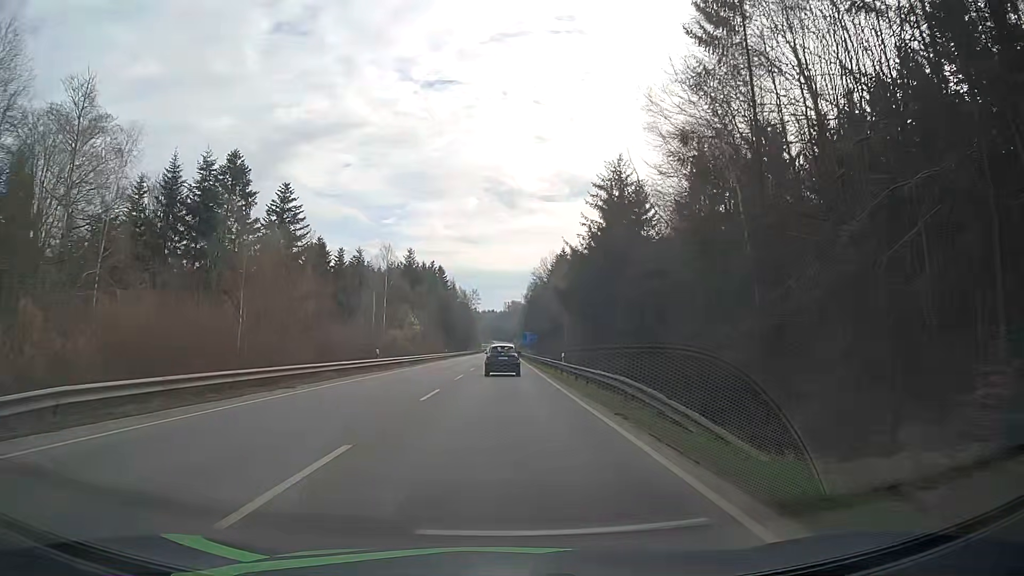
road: secondary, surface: asphalt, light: Day
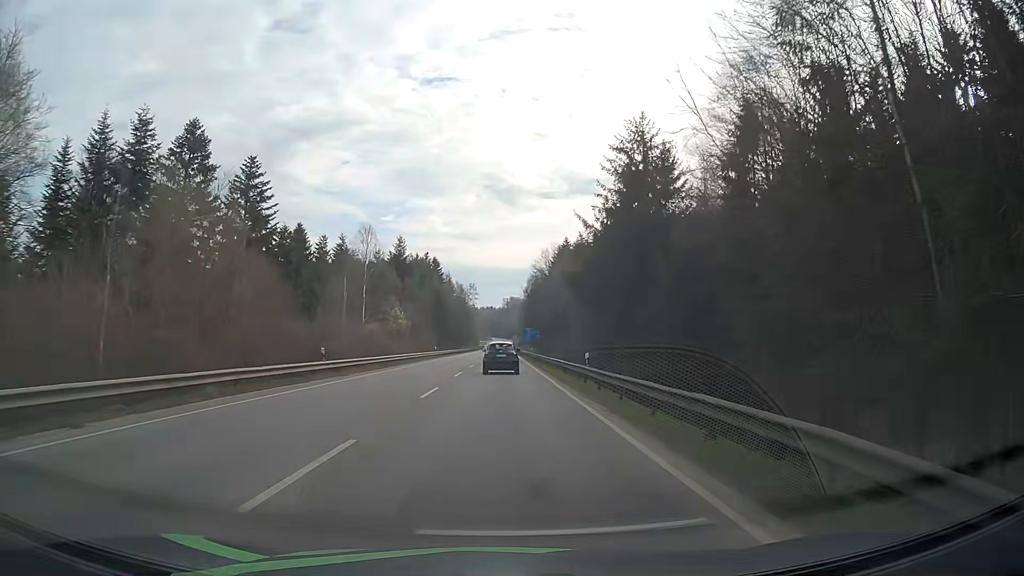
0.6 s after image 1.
(0.0, +11.7) m; 0°
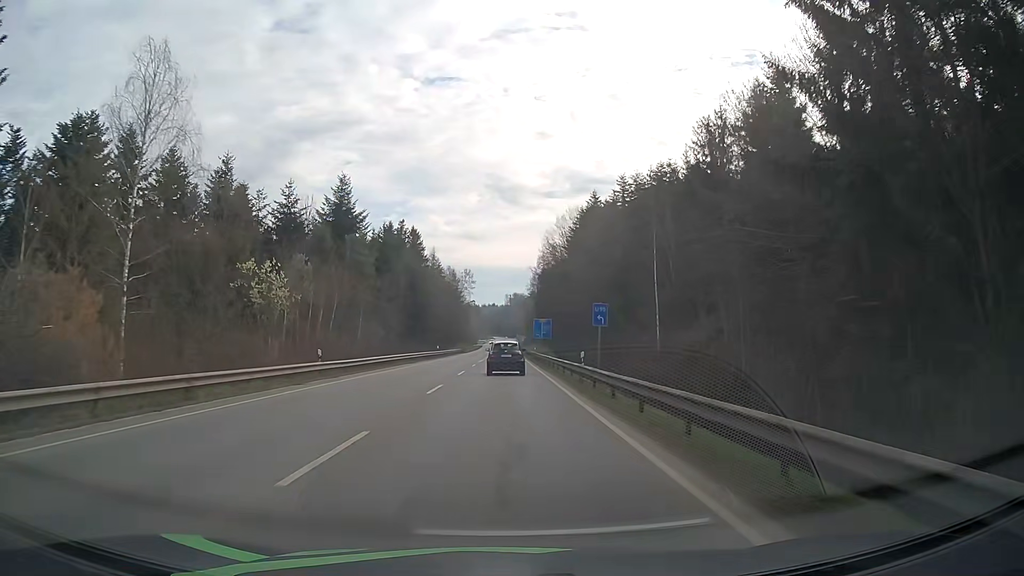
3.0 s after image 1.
(-0.2, +47.5) m; 0°
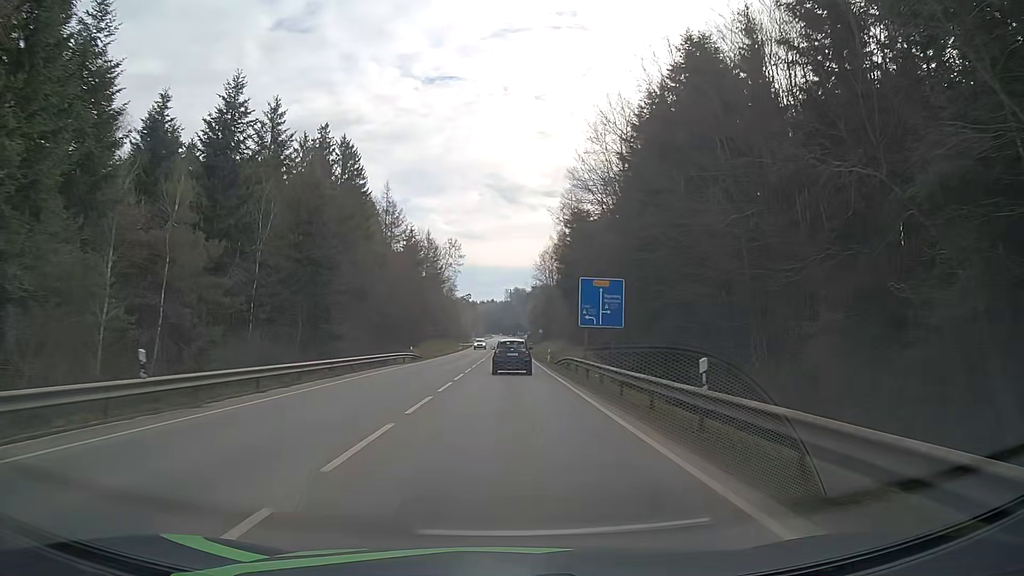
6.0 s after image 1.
(-0.1, +60.5) m; 0°
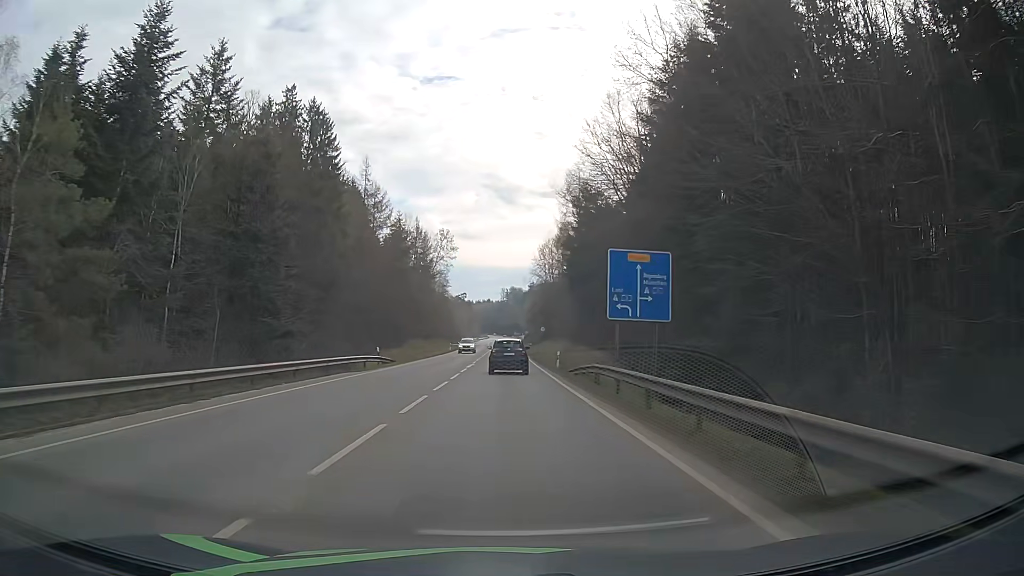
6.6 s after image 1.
(0.0, +12.2) m; 0°
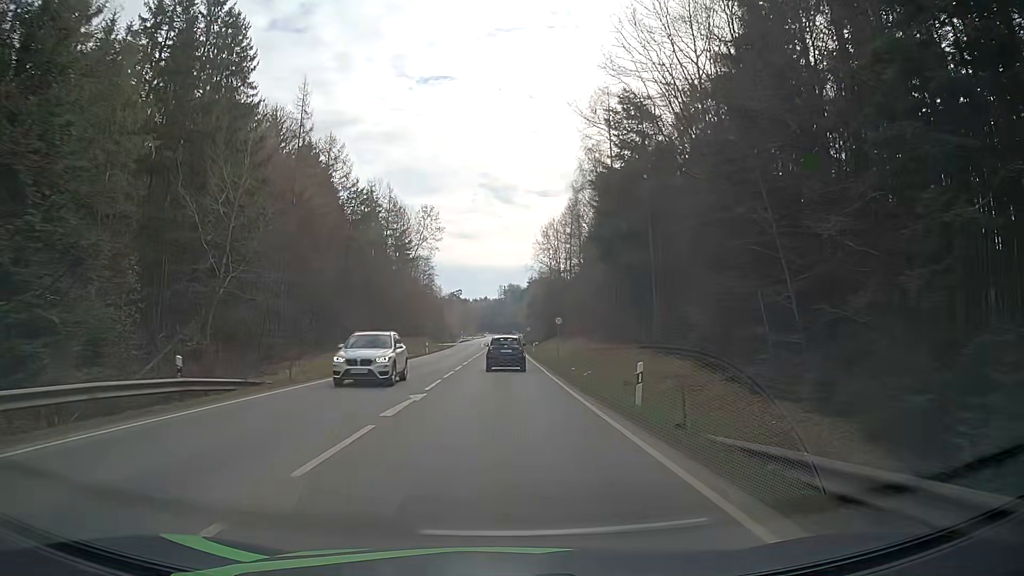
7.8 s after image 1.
(0.0, +24.3) m; 0°
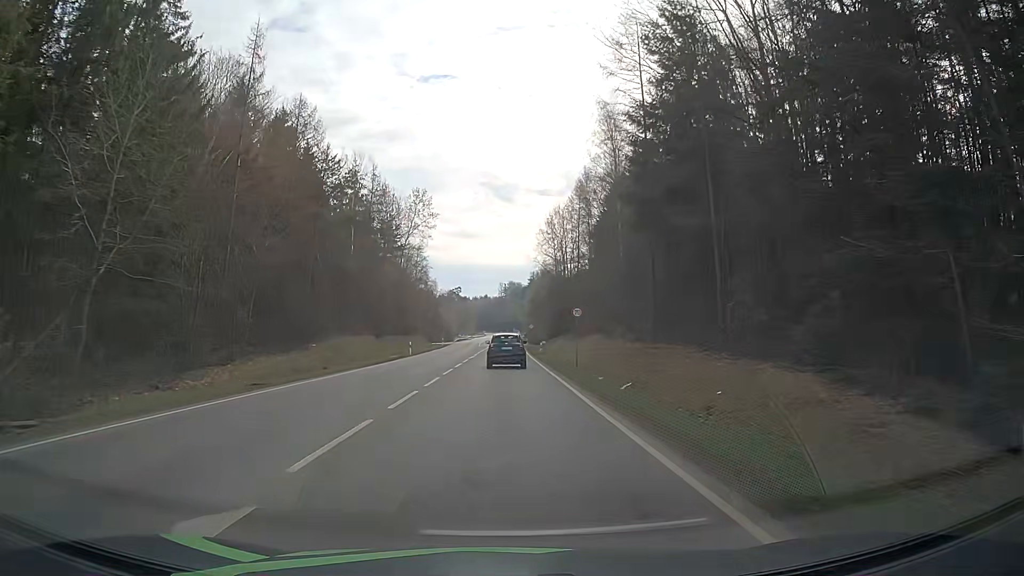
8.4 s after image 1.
(0.0, +11.8) m; 0°
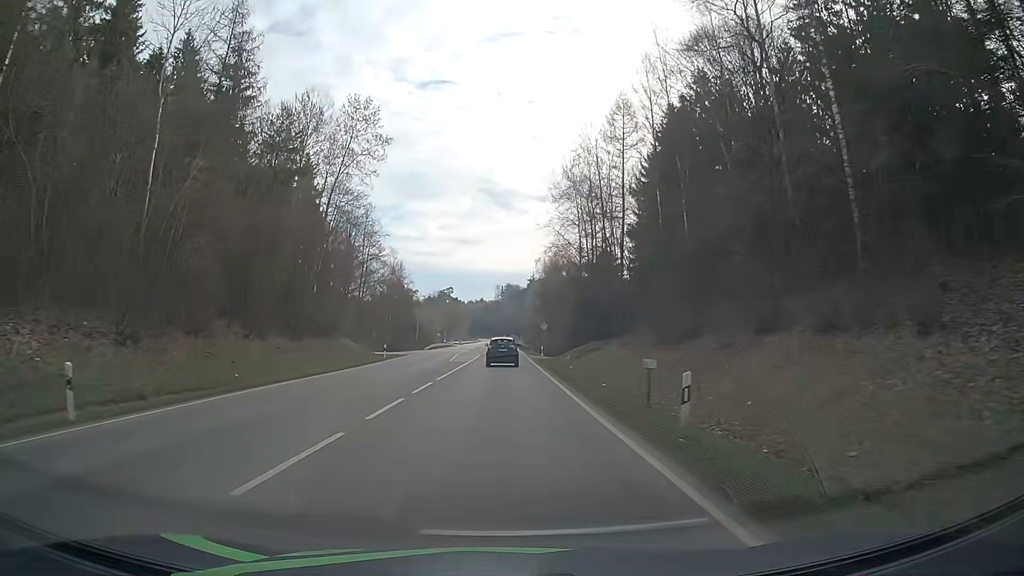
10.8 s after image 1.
(0.0, +42.9) m; 0°
(0, +10) (0, +20) (0, +30) (0, +40) (0, +50) (0, +60) (0, +70) (0, +80) (0, +90) (0, +100) m
